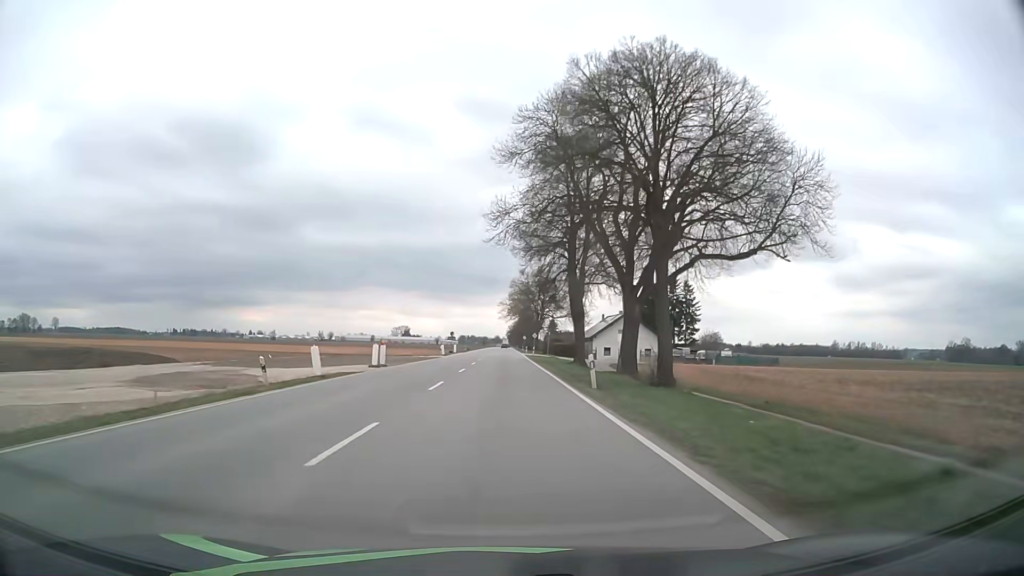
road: unclassified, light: Day
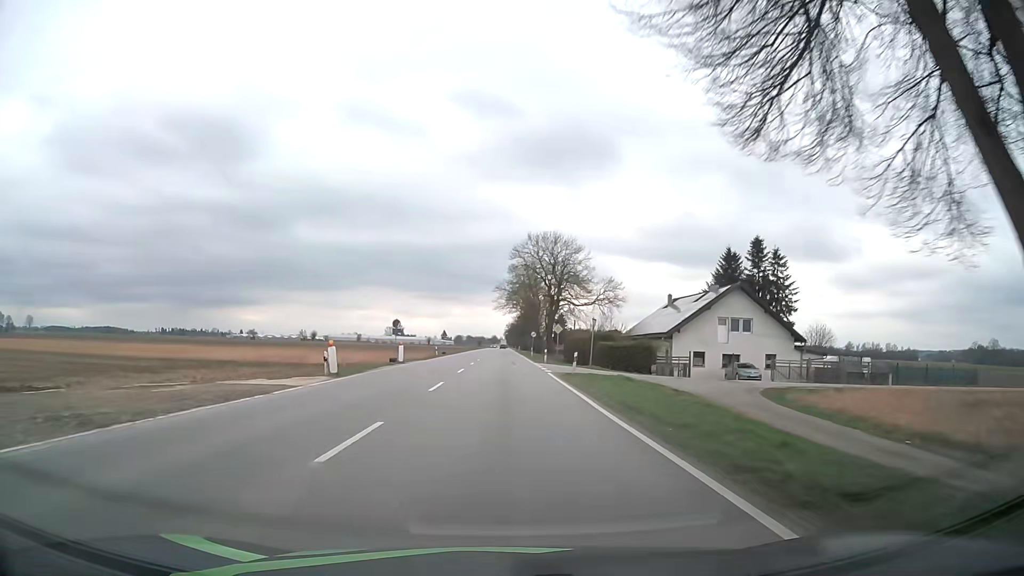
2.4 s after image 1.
(0.0, +47.8) m; 0°
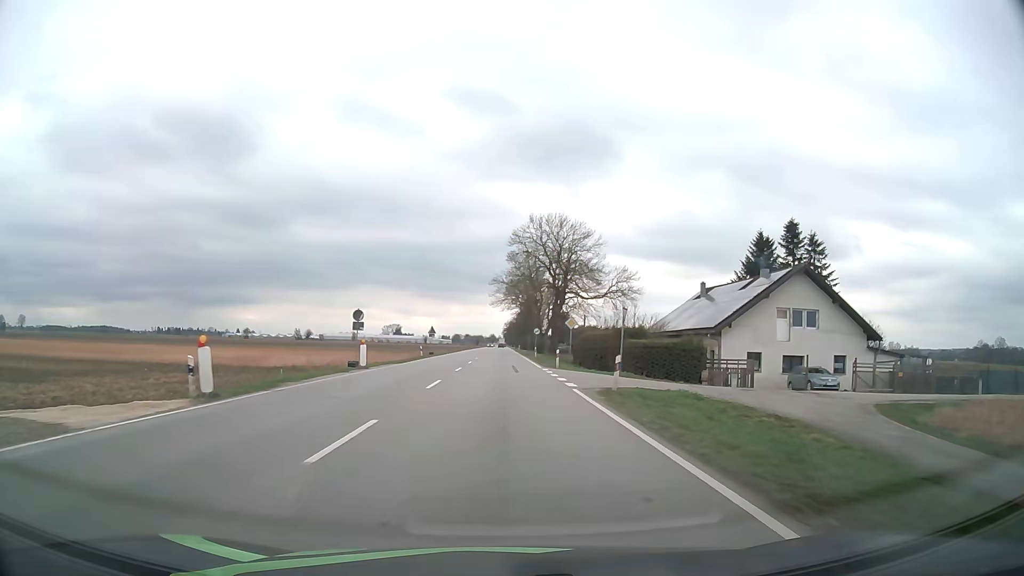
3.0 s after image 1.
(0.0, +12.1) m; 0°
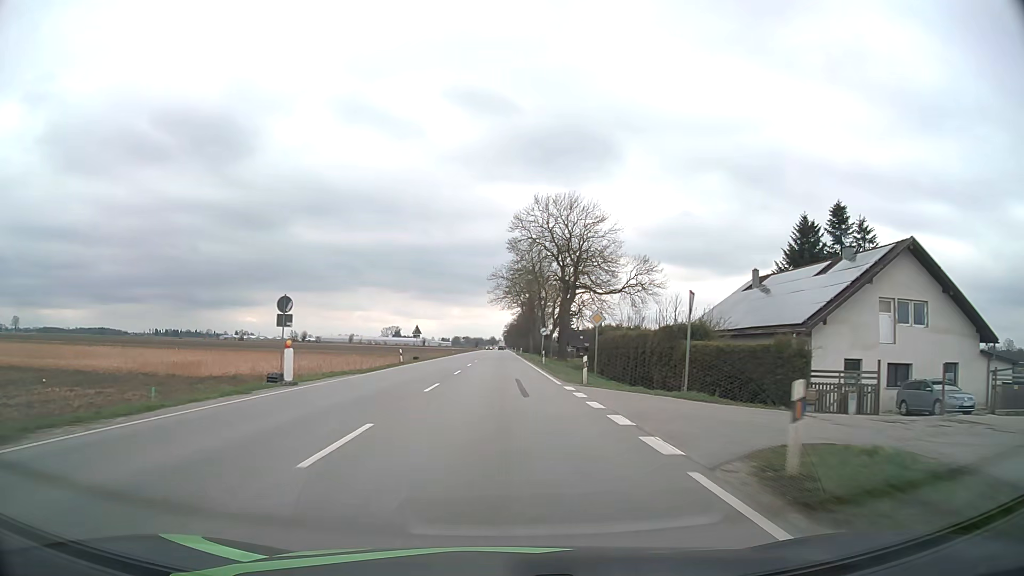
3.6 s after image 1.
(0.0, +12.2) m; 0°
(0, +10) (0, +20) (0, +30) (0, +40) (0, +50) (0, +60) (0, +70) (0, +80) (0, +90) (0, +100) m
